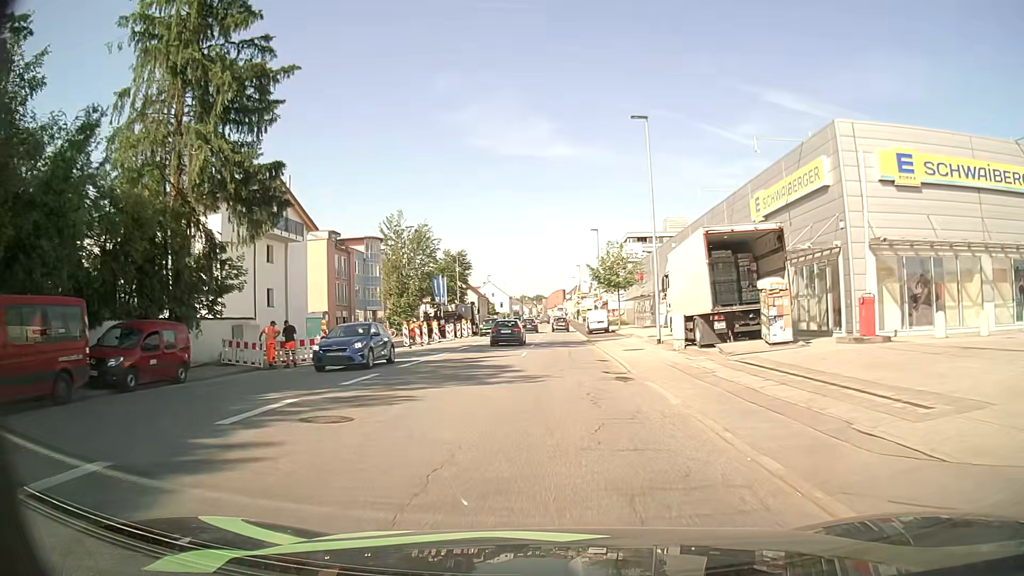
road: tertiary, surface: asphalt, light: Day
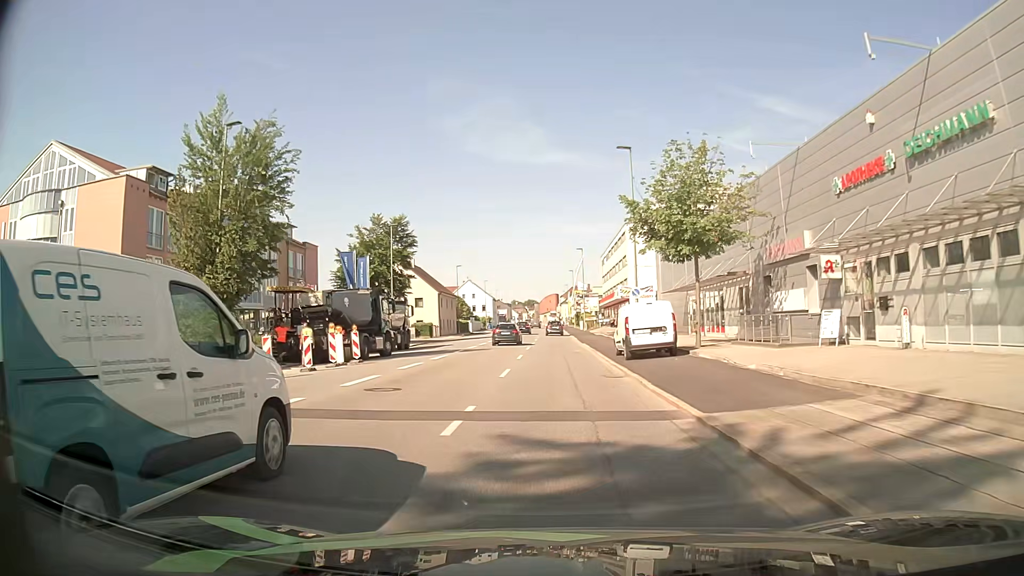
(+0.2, +35.5) m; +1°
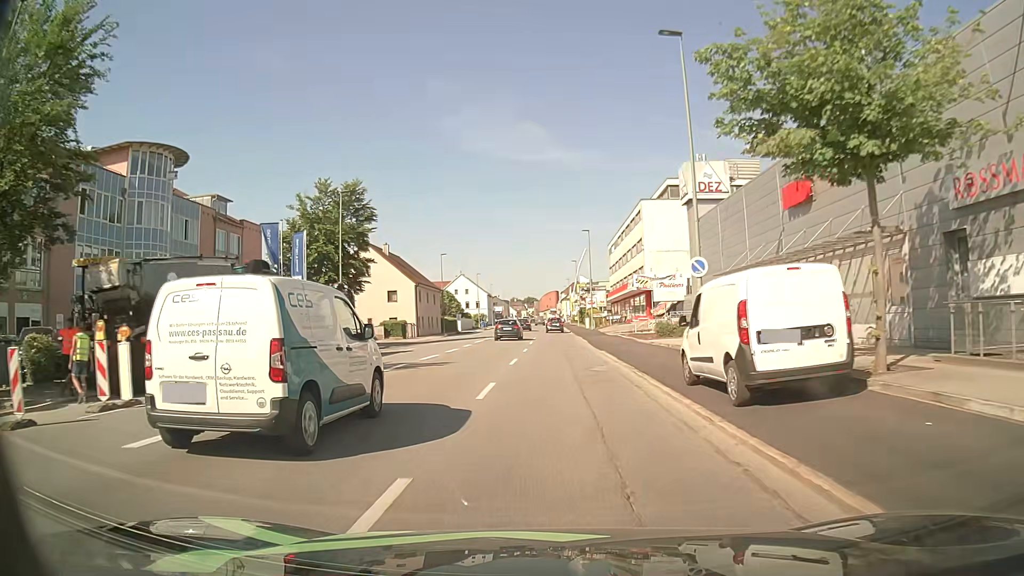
(-0.1, +14.7) m; 0°
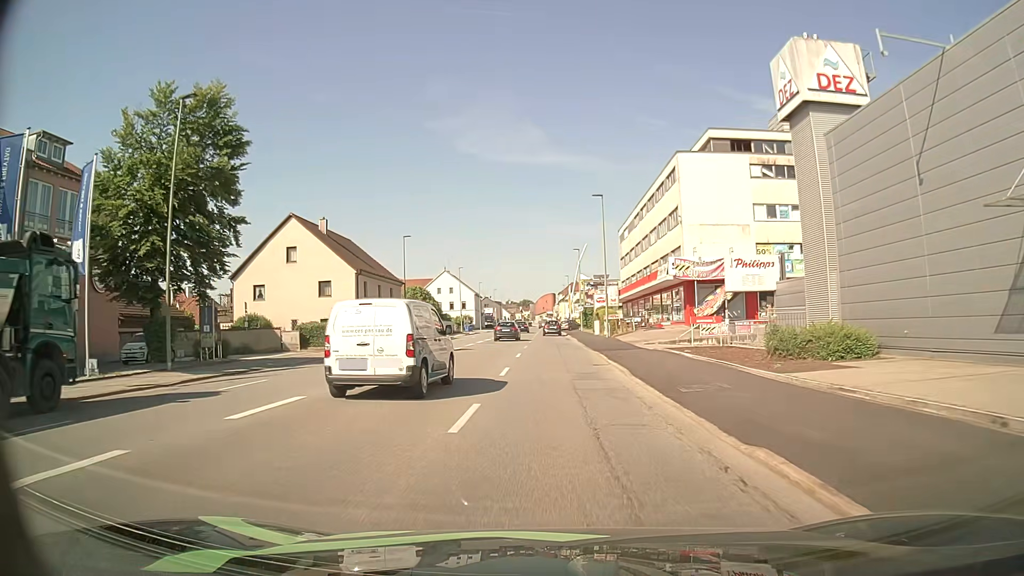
(0.0, +21.1) m; 0°
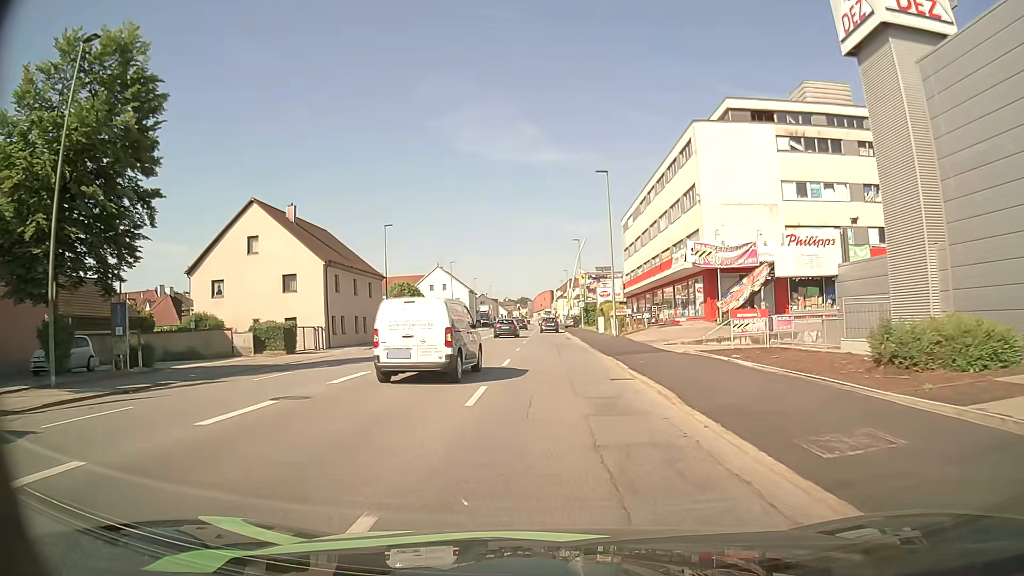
(0.0, +6.8) m; 0°
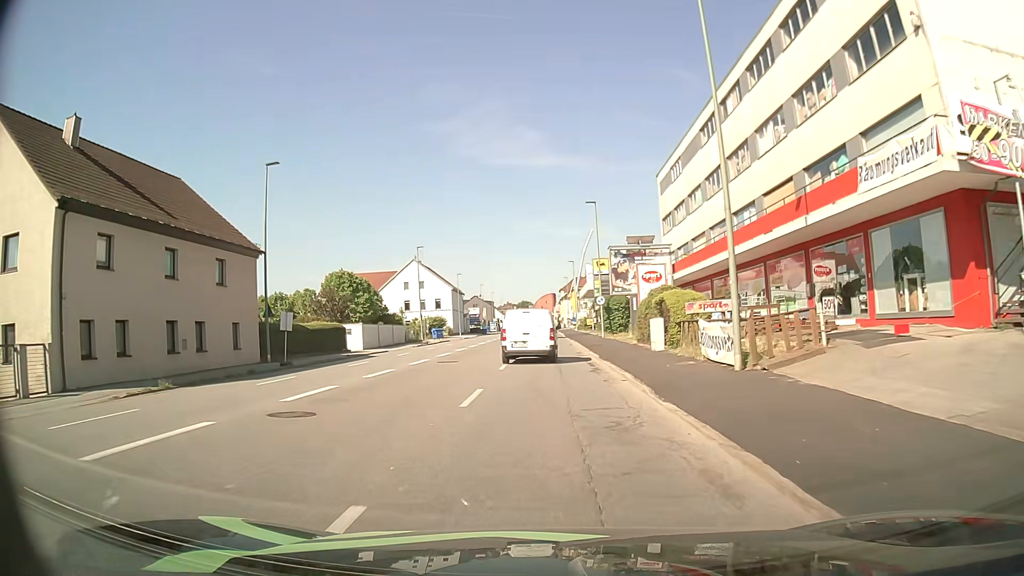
(-0.1, +26.7) m; -1°
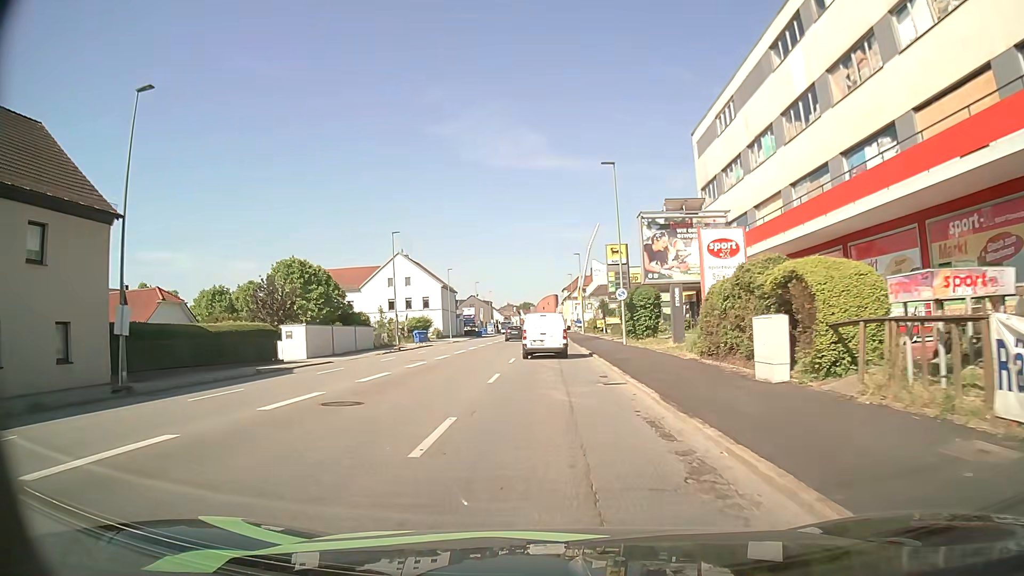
(0.0, +13.1) m; 0°
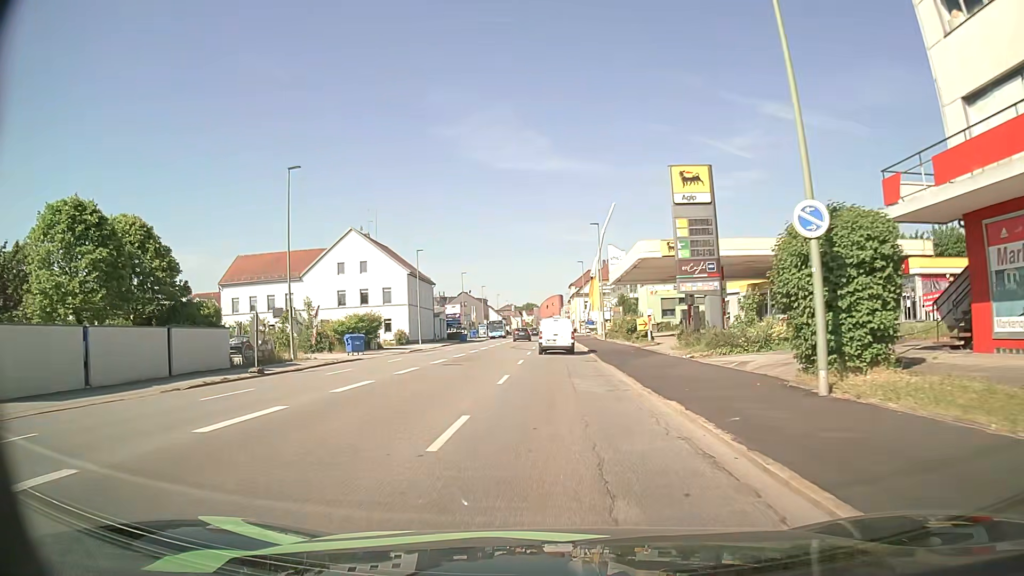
(-0.1, +26.8) m; 0°
(0, +10) (0, +20) (0, +30) (0, +40) (0, +50) (0, +60) (+1, +70) (+1, +80) (+1, +90) (+1, +100) m
